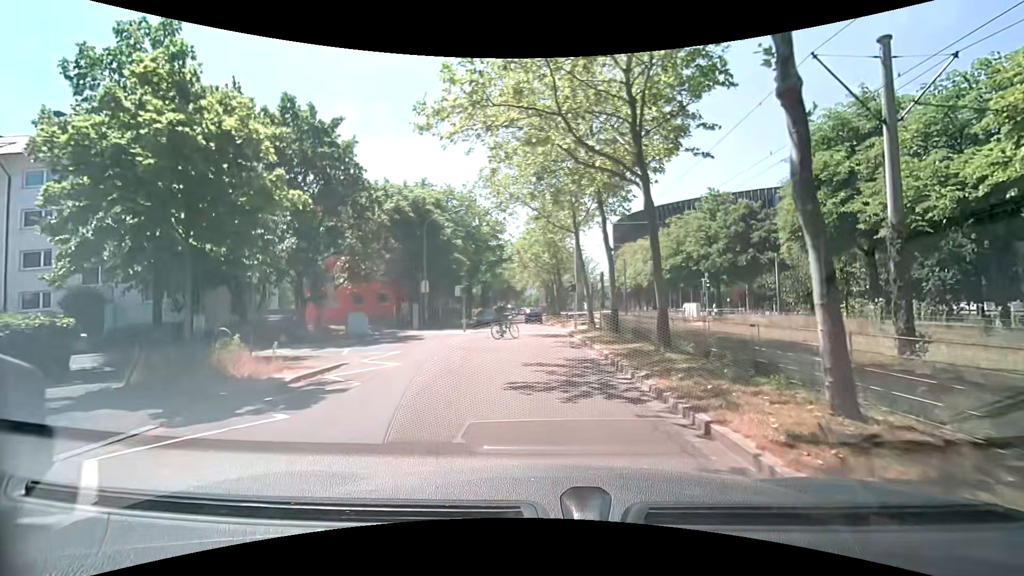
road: residential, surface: asphalt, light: Day
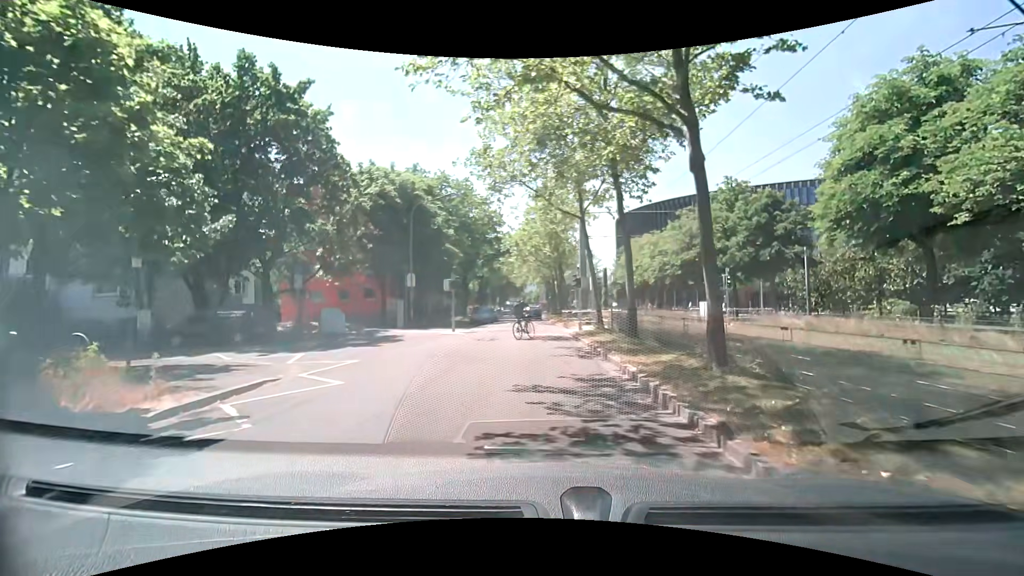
(0.0, +3.7) m; +1°
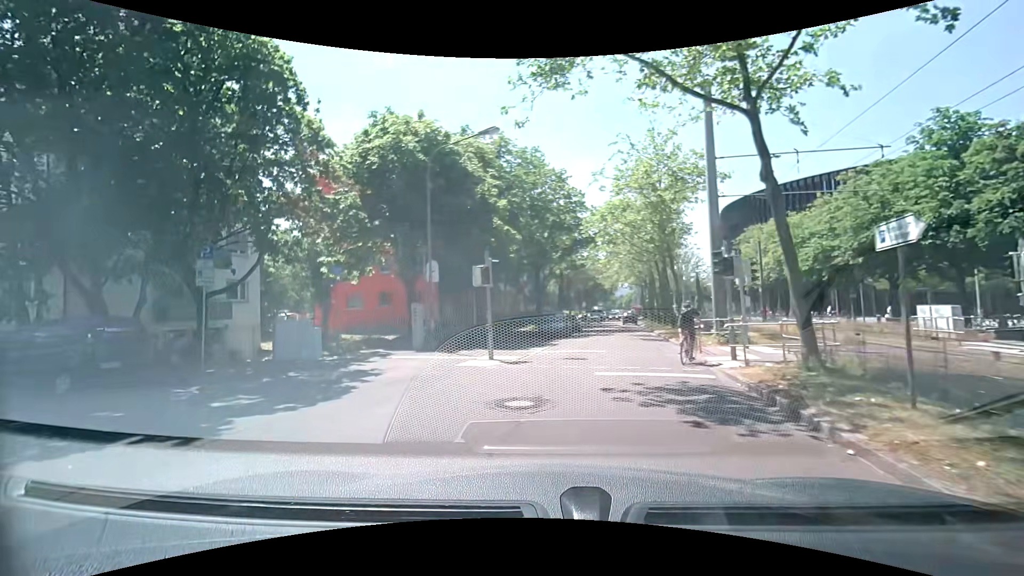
(-0.5, +12.1) m; -11°
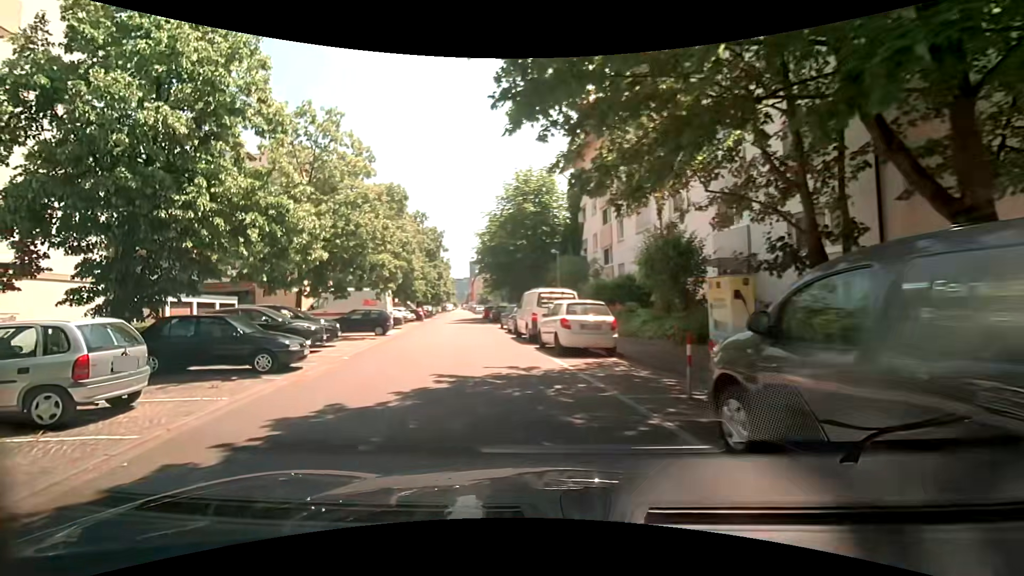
(-8.3, +9.6) m; -77°
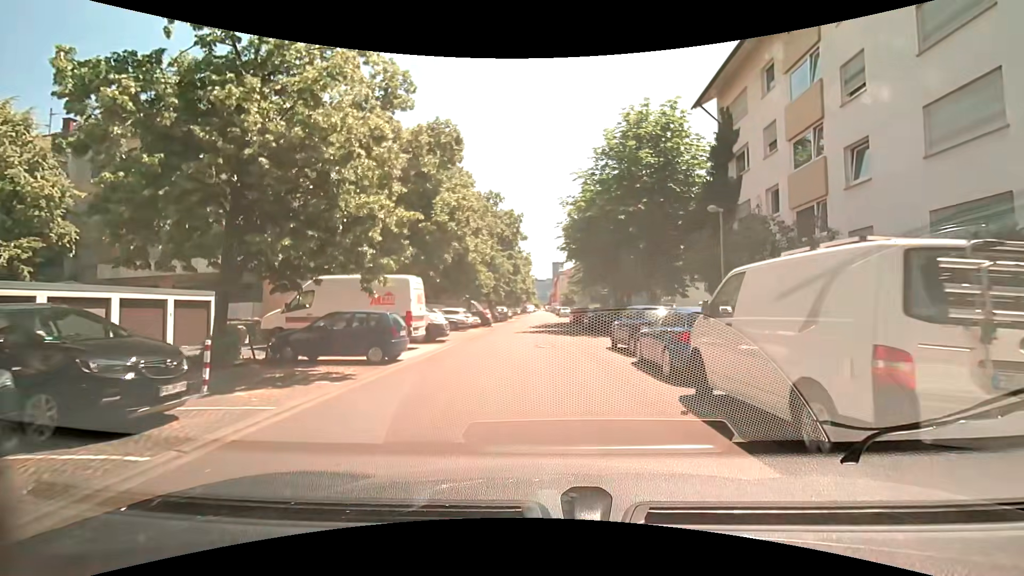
(-1.3, +13.8) m; -6°
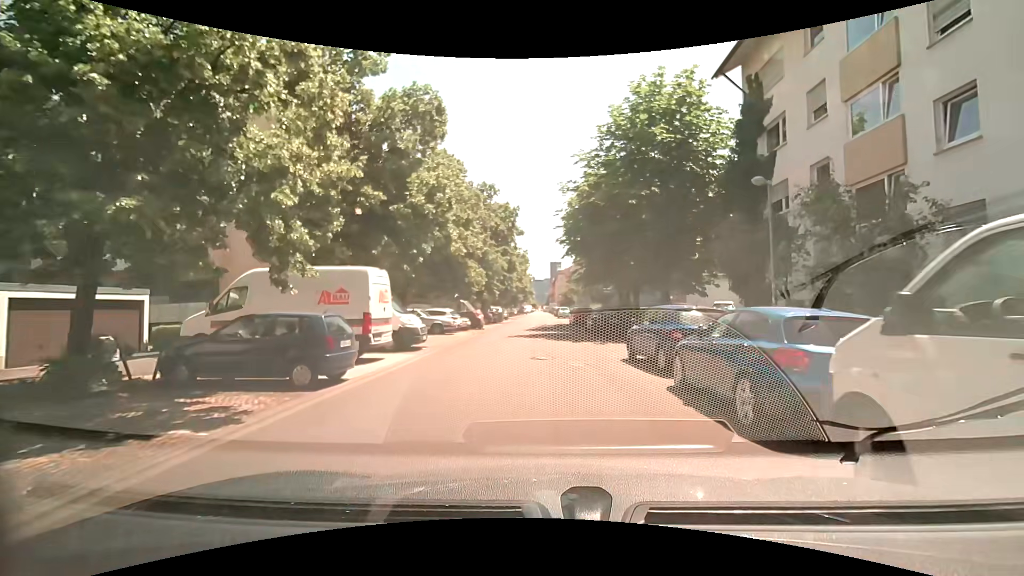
(-0.1, +3.9) m; -1°
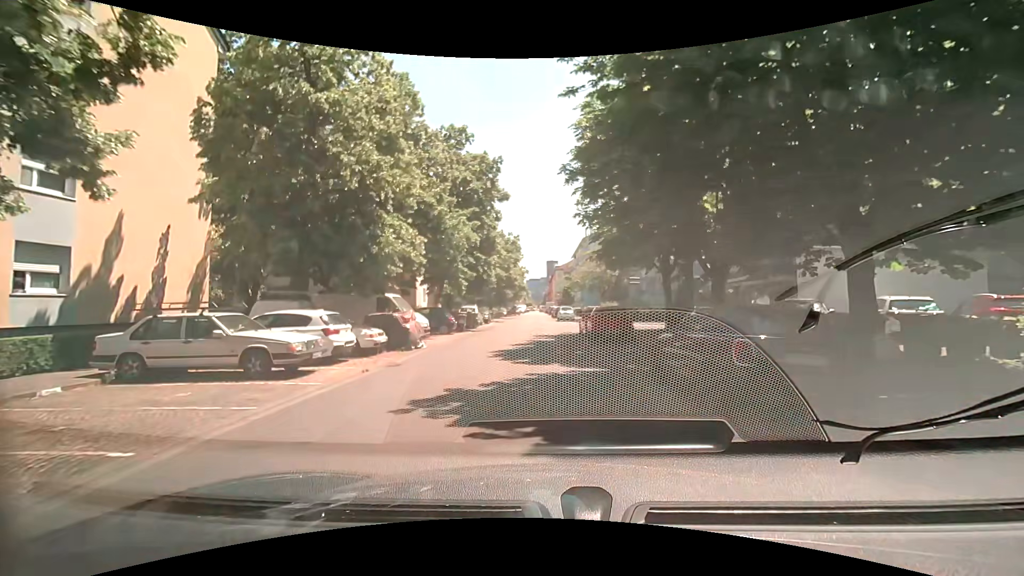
(+0.3, +17.0) m; +1°
